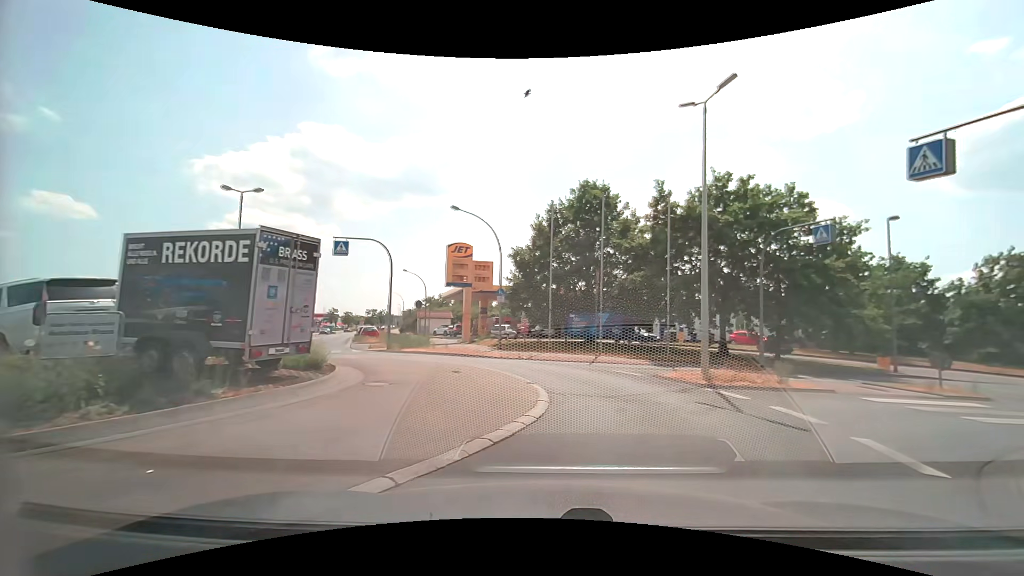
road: tertiary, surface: asphalt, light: Day
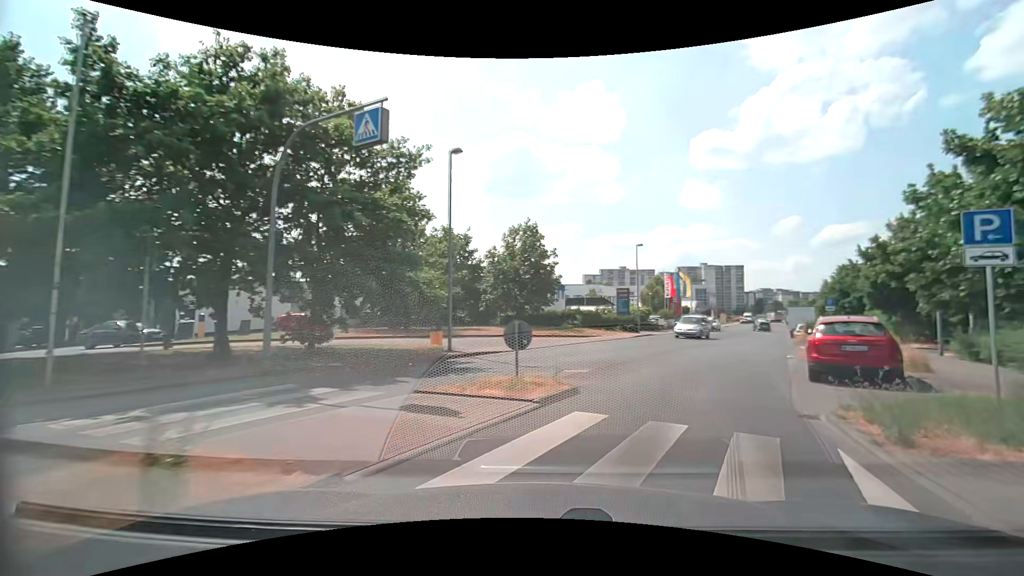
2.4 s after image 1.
(+4.5, +10.7) m; +45°
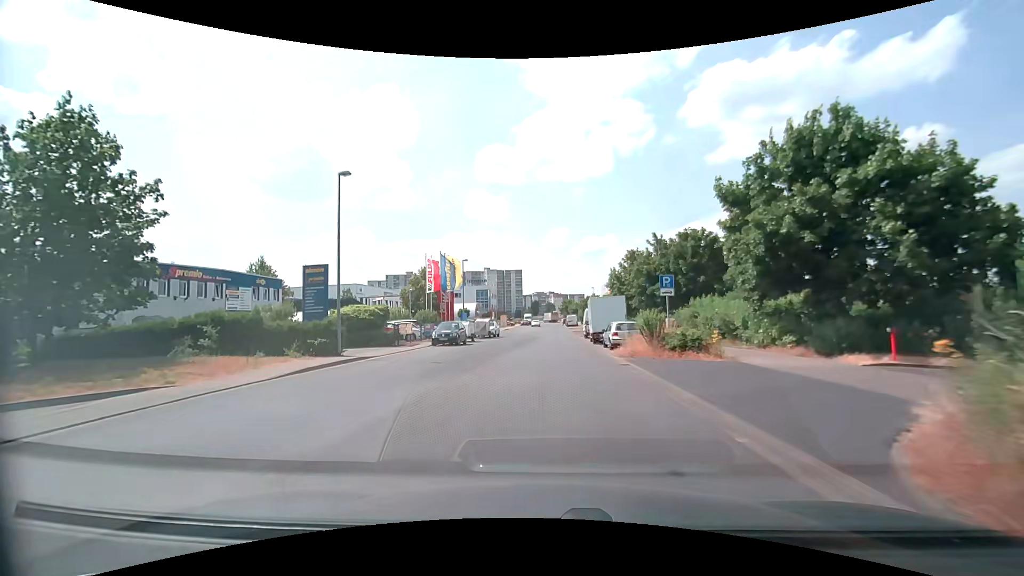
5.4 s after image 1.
(+7.2, +22.0) m; +23°
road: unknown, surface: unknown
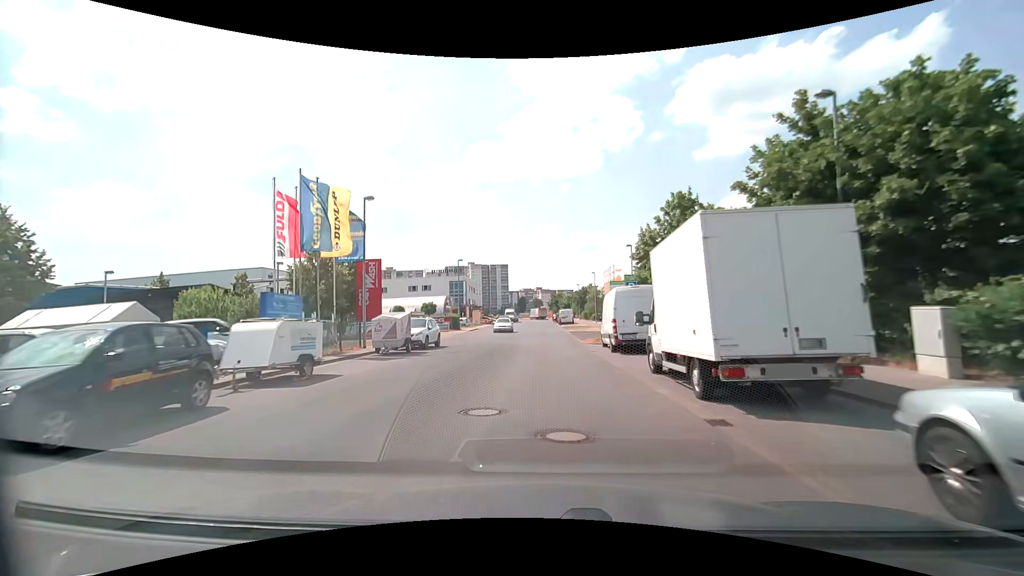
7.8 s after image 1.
(+0.7, +24.6) m; +2°
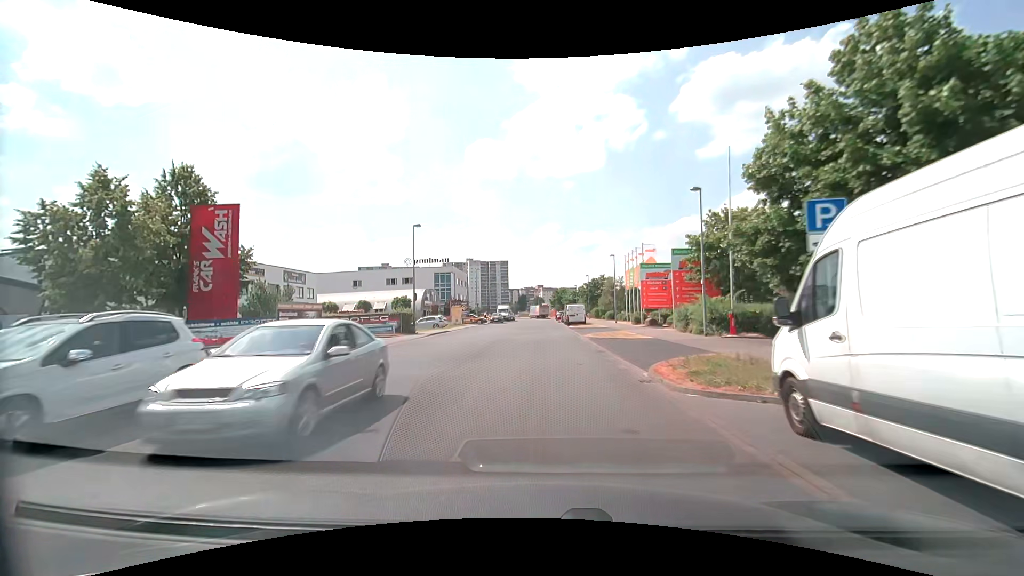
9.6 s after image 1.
(+0.1, +19.1) m; 0°
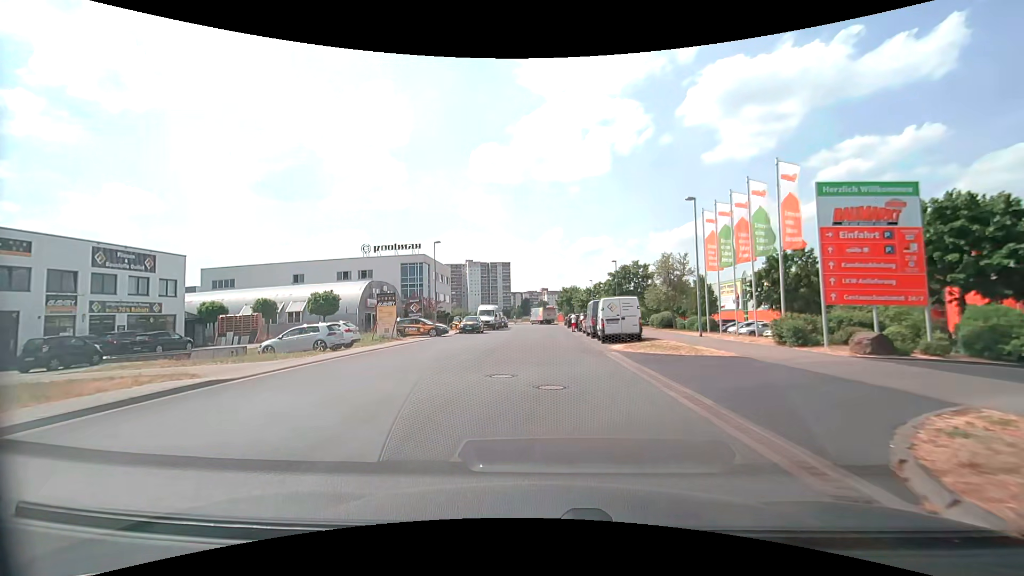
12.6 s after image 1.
(0.0, +27.8) m; 0°
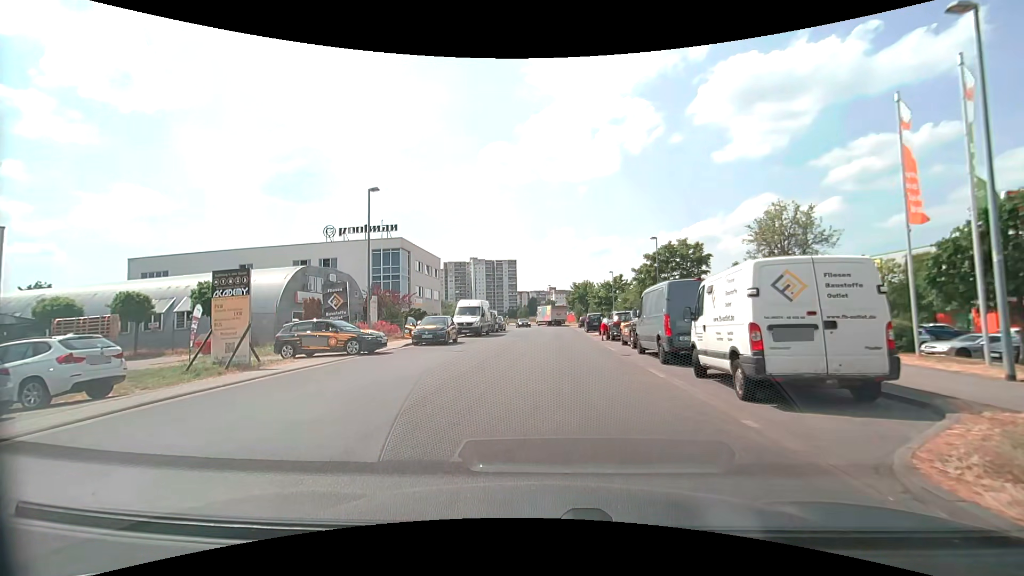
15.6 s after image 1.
(-0.2, +16.4) m; -1°
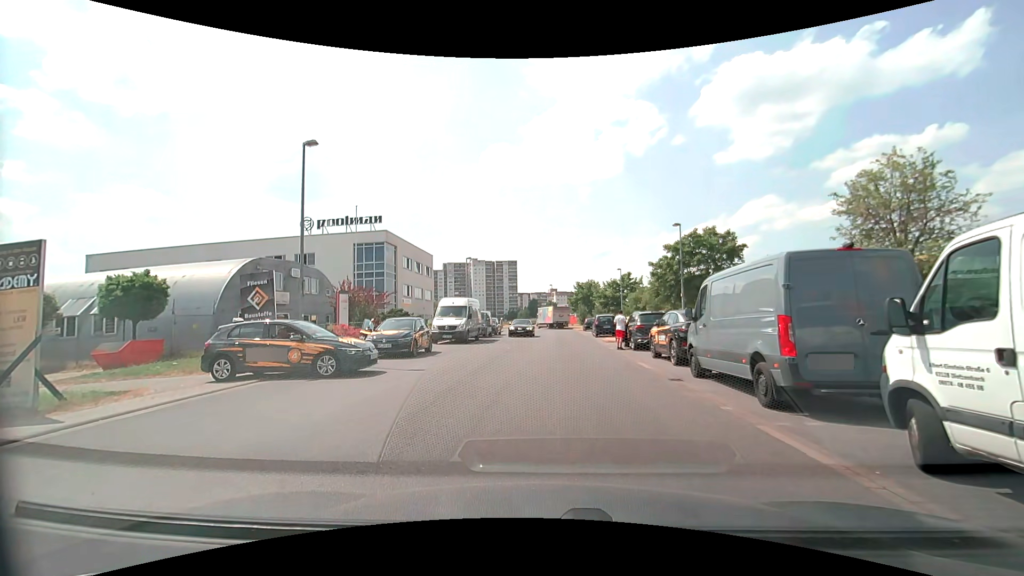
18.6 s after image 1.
(0.0, +6.3) m; 0°
